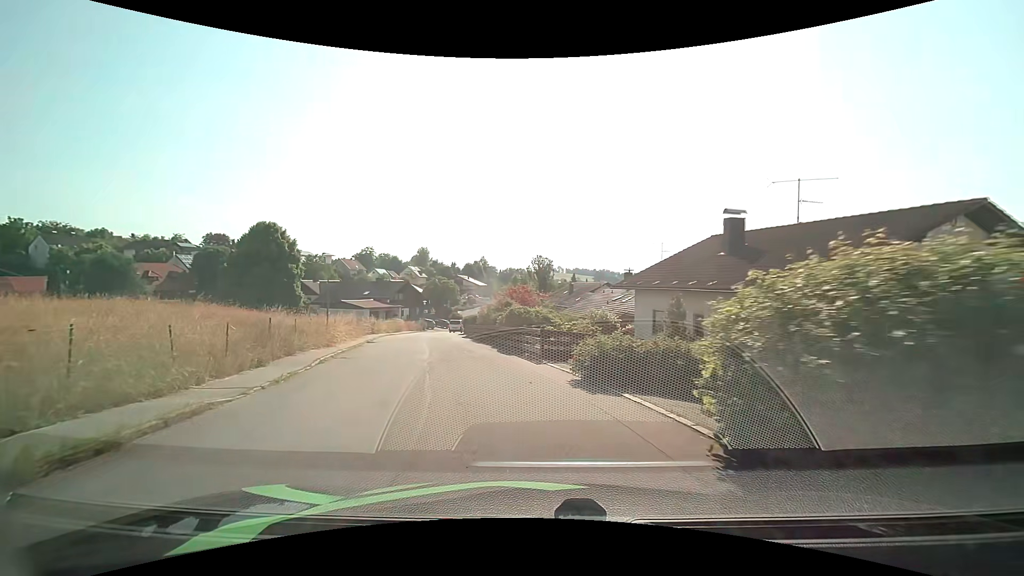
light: Day
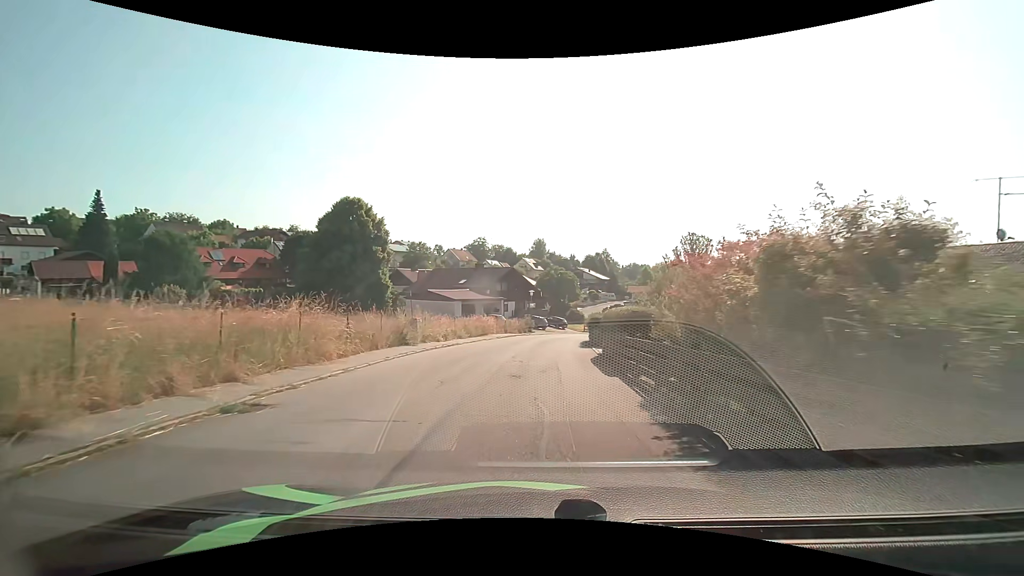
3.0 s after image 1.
(-3.7, +22.8) m; -15°
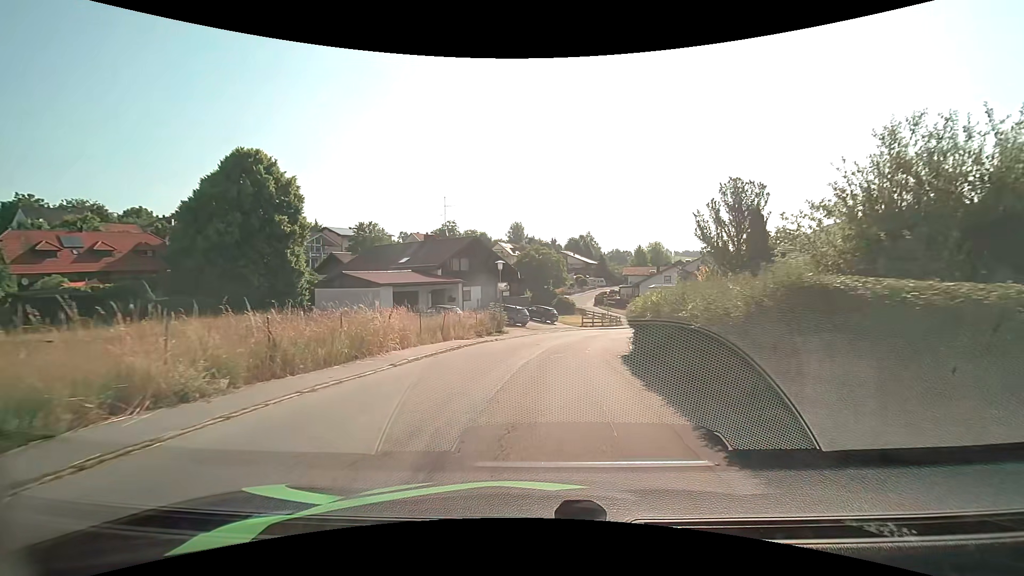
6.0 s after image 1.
(+0.5, +23.0) m; +3°
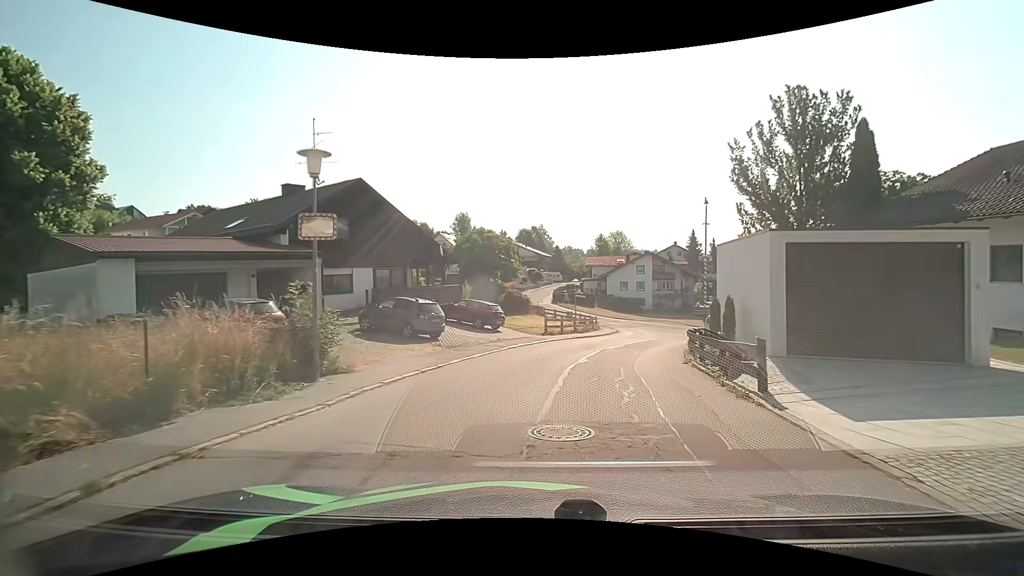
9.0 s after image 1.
(+0.9, +21.0) m; +5°
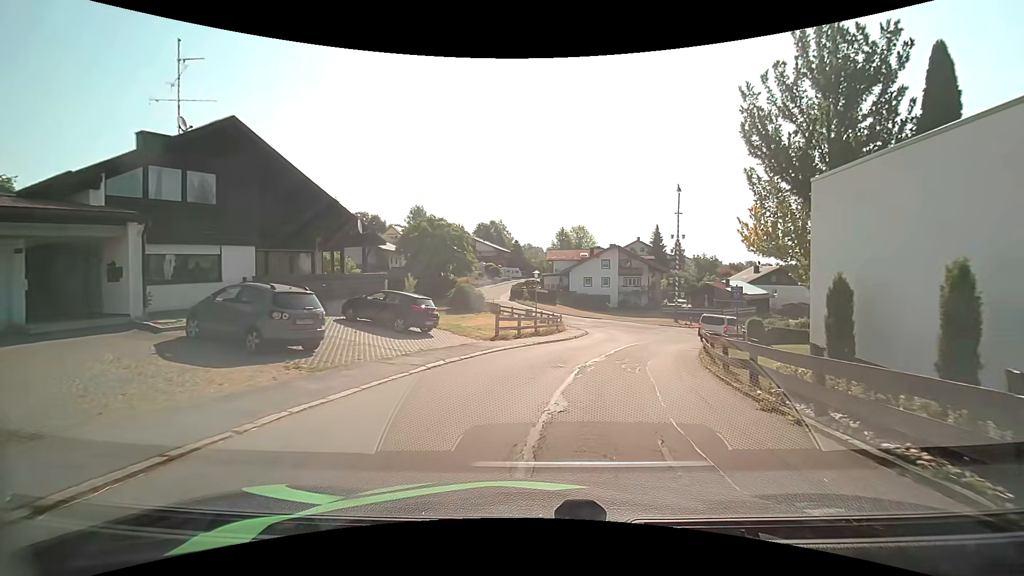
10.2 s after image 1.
(+0.3, +8.0) m; +5°
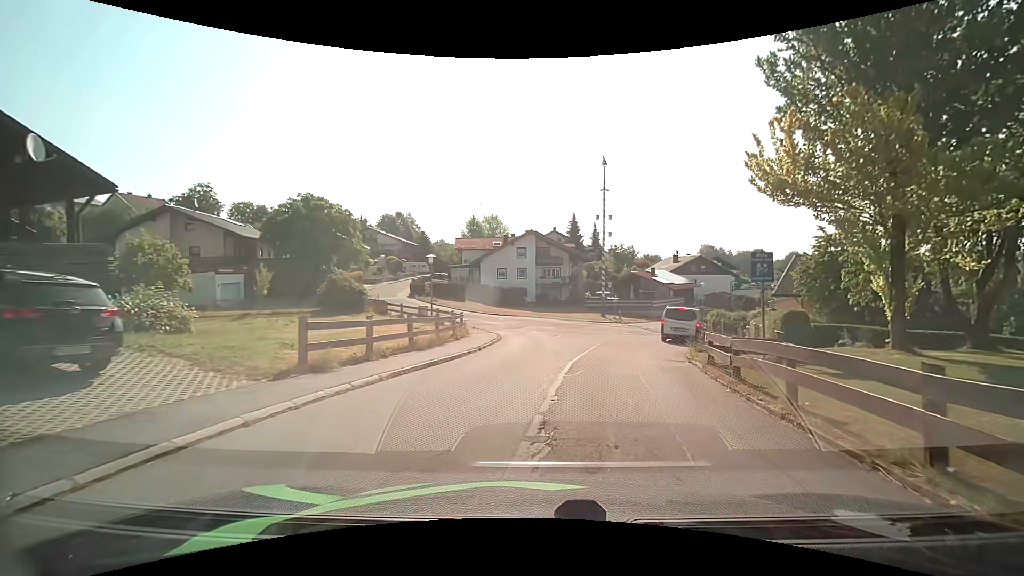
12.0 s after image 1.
(+1.0, +11.2) m; +10°
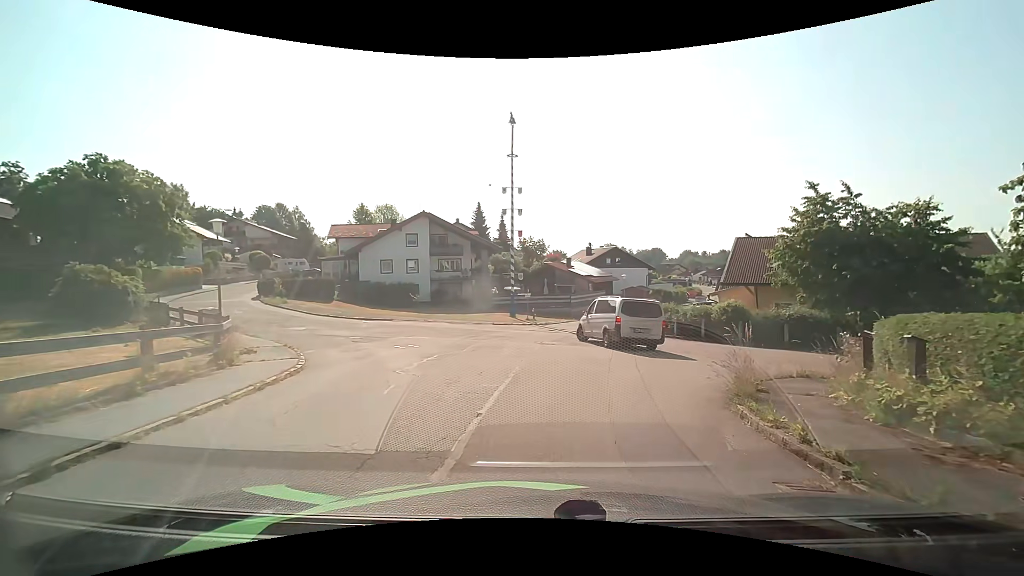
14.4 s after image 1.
(+1.0, +12.2) m; +11°
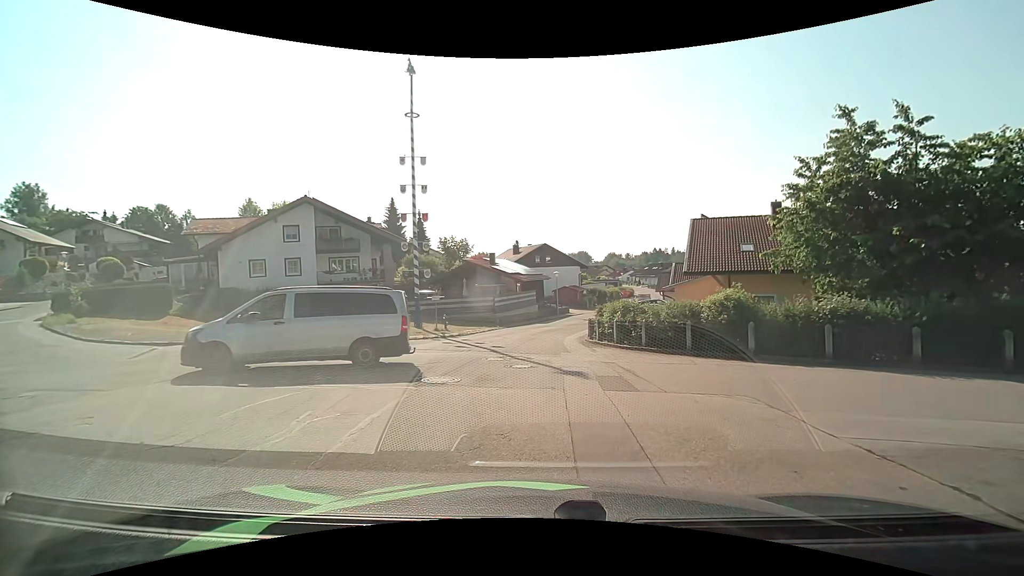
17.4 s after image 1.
(+0.7, +9.5) m; +8°
